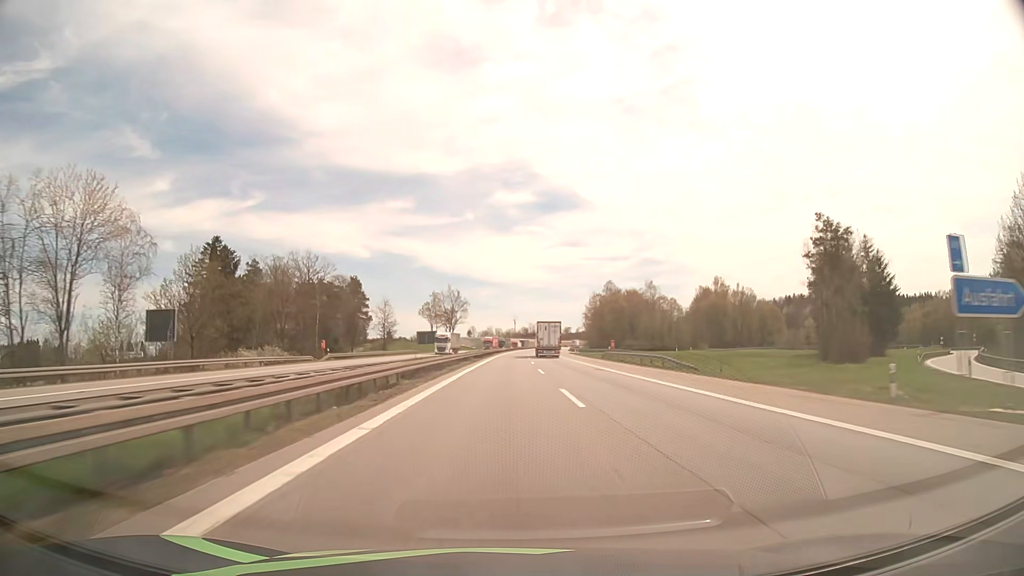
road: motorway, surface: asphalt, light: Day
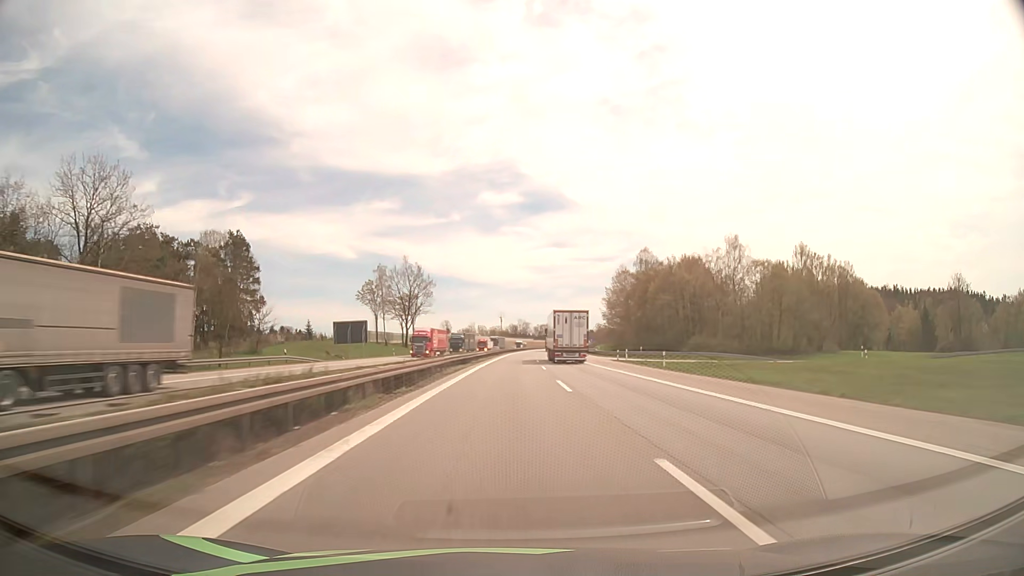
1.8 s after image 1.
(+0.6, +66.5) m; +1°
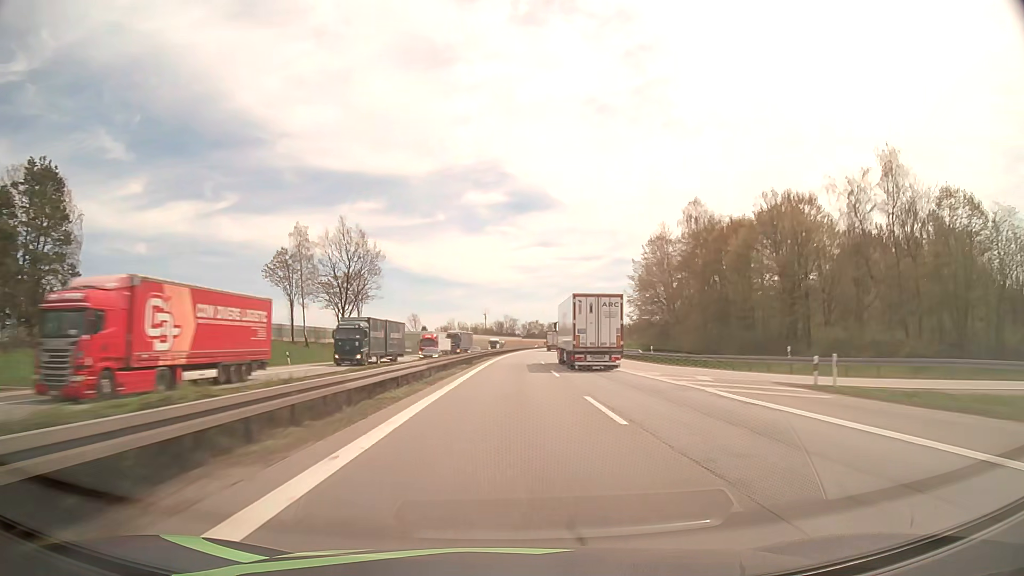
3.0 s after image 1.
(+0.5, +44.2) m; +1°
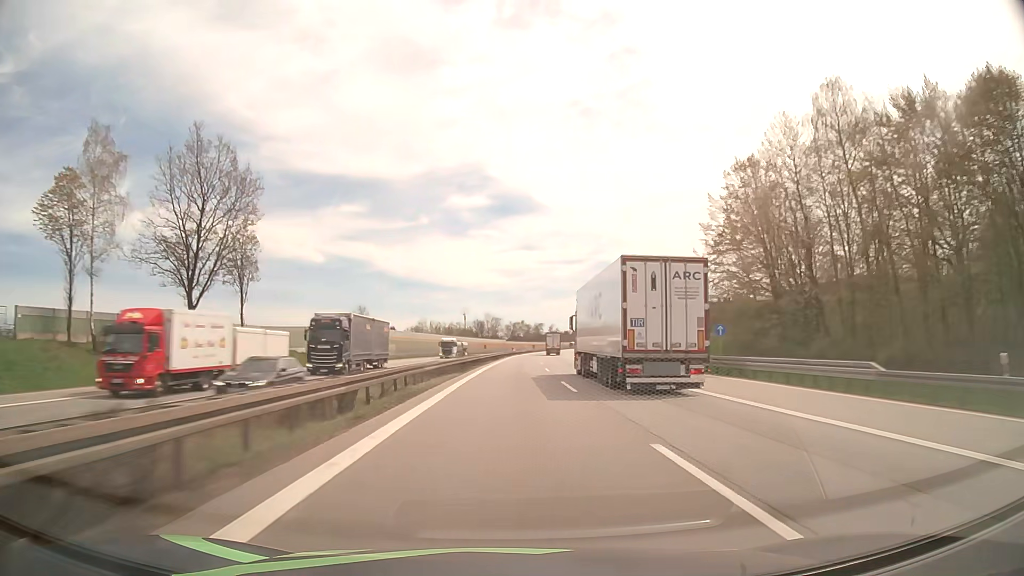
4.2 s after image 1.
(+0.5, +44.1) m; +1°
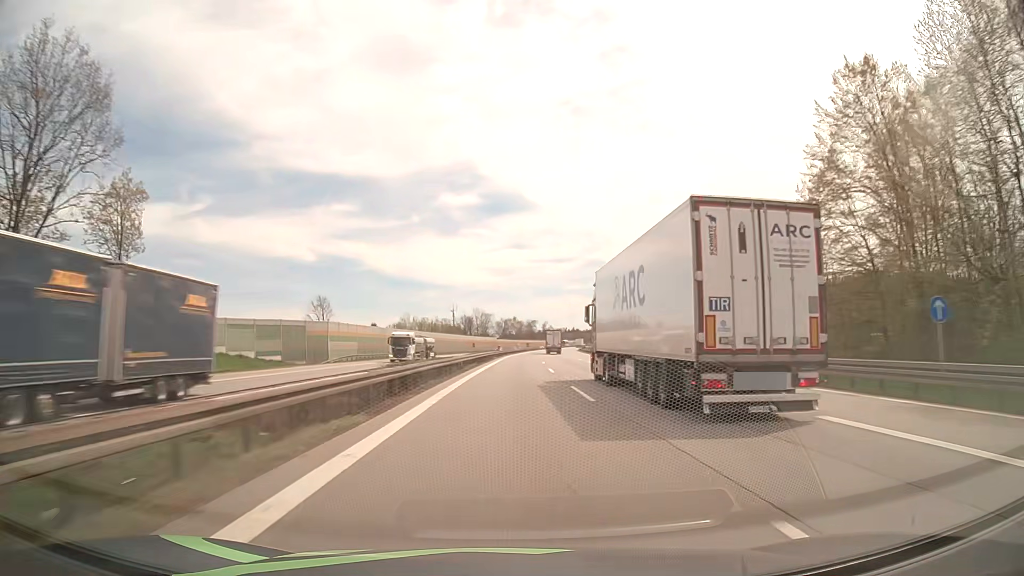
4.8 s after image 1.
(+0.1, +22.1) m; +1°
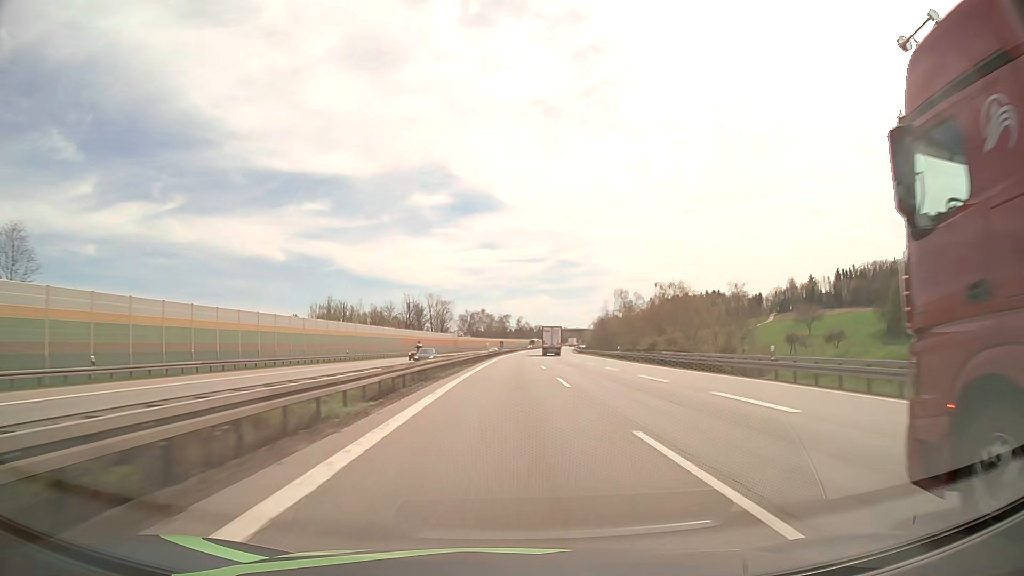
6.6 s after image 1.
(+1.4, +66.0) m; +2°
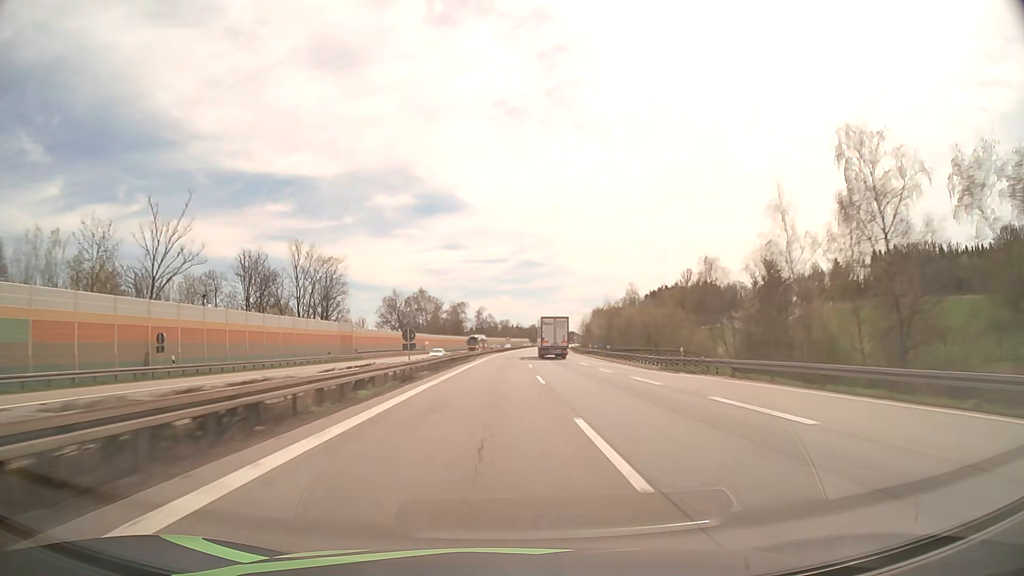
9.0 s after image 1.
(+2.9, +87.5) m; +4°
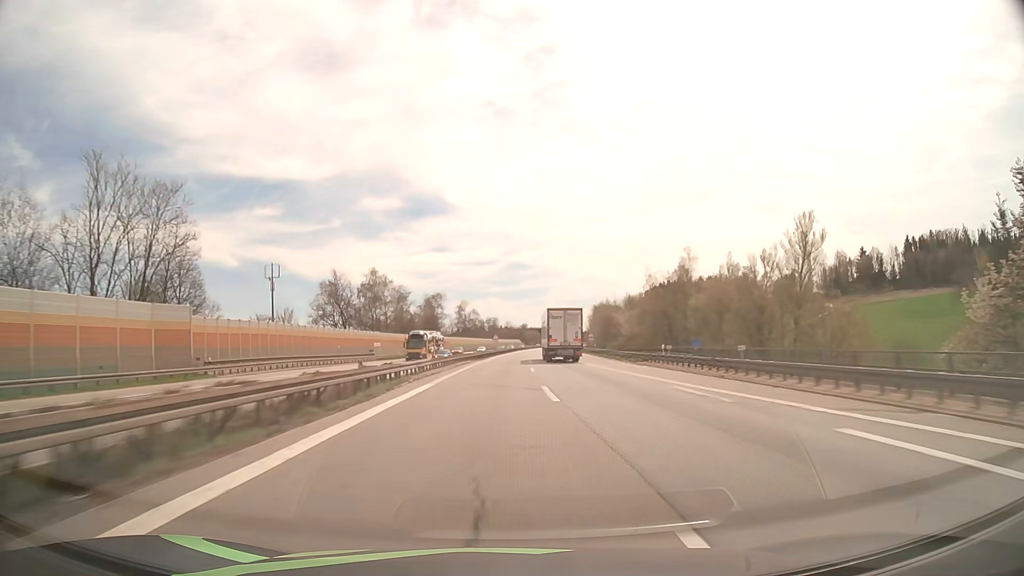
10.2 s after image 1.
(+0.3, +43.5) m; +1°
(0, +10) (0, +20) (0, +30) (0, +40) (0, +50) (+1, +60) (+1, +70) (+1, +80) (+2, +90) (+2, +100) m
